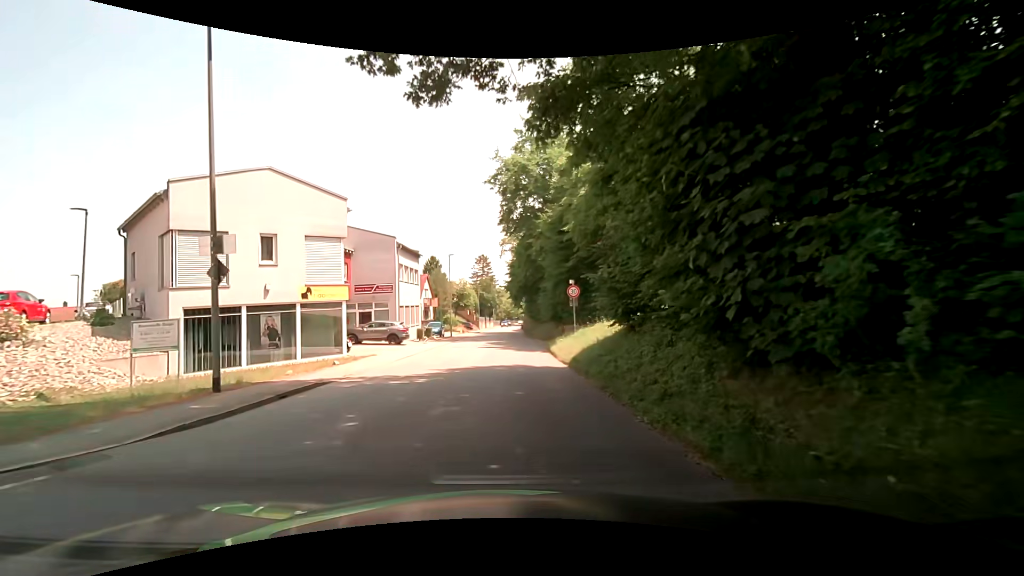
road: tertiary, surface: asphalt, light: Day
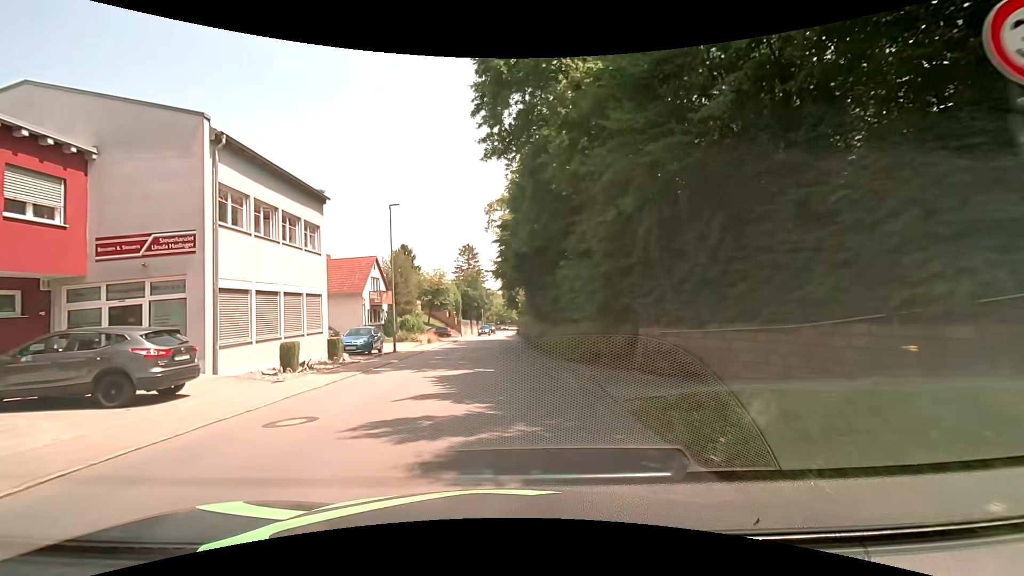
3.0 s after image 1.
(+0.5, +22.5) m; +1°
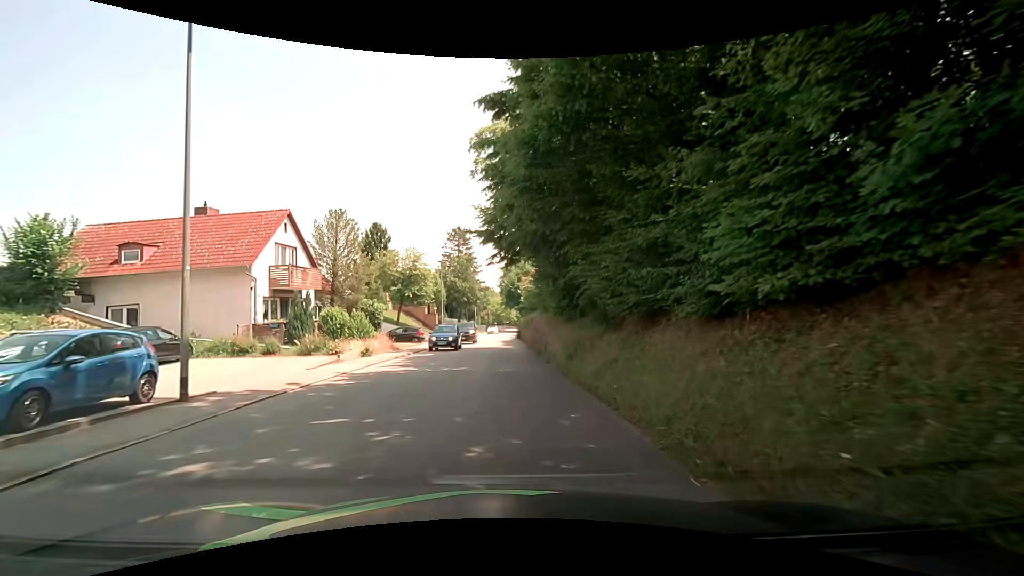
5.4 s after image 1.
(+0.1, +17.8) m; +1°
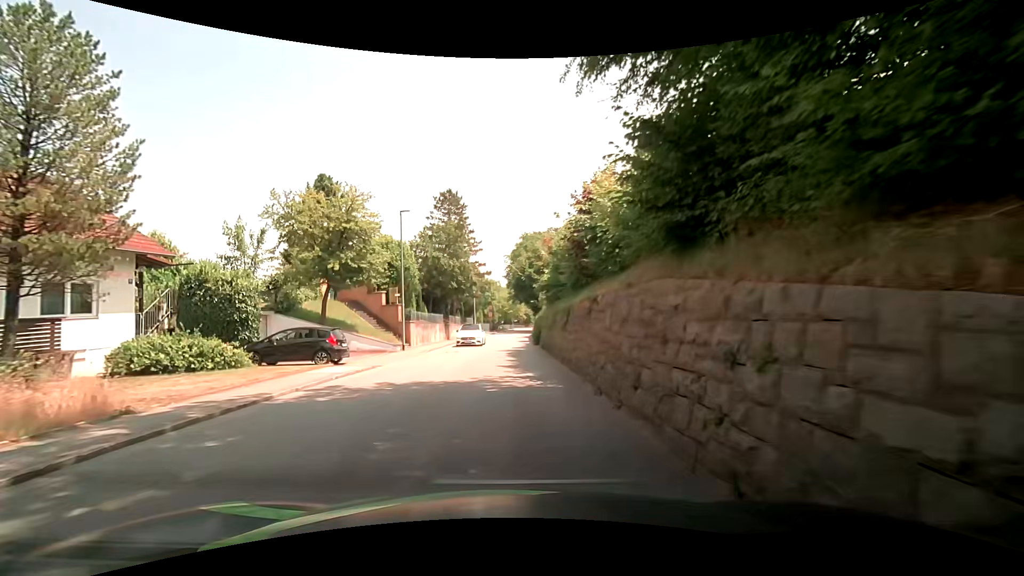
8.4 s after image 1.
(-0.5, +22.4) m; -3°
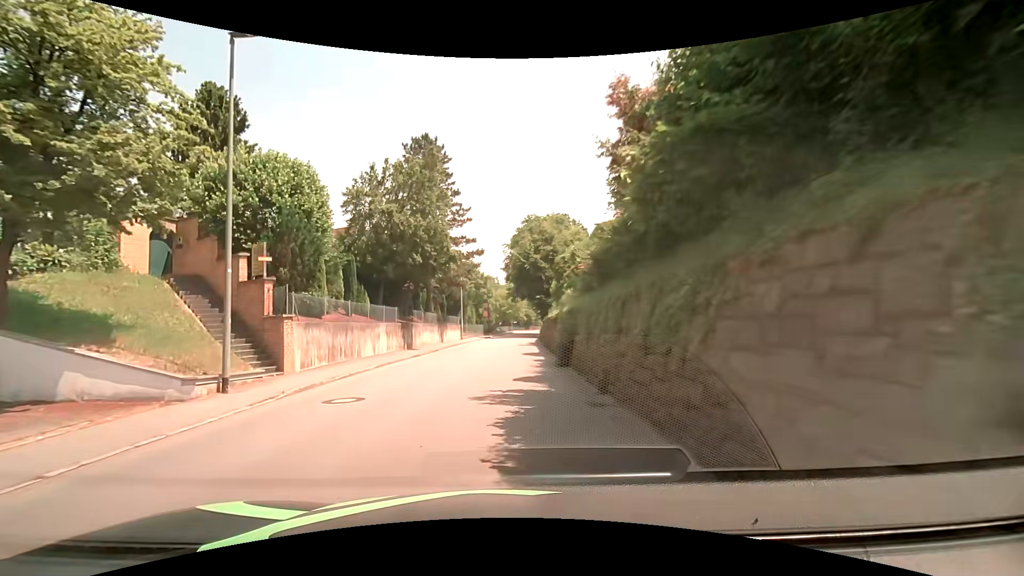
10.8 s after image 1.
(+0.6, +18.0) m; +2°
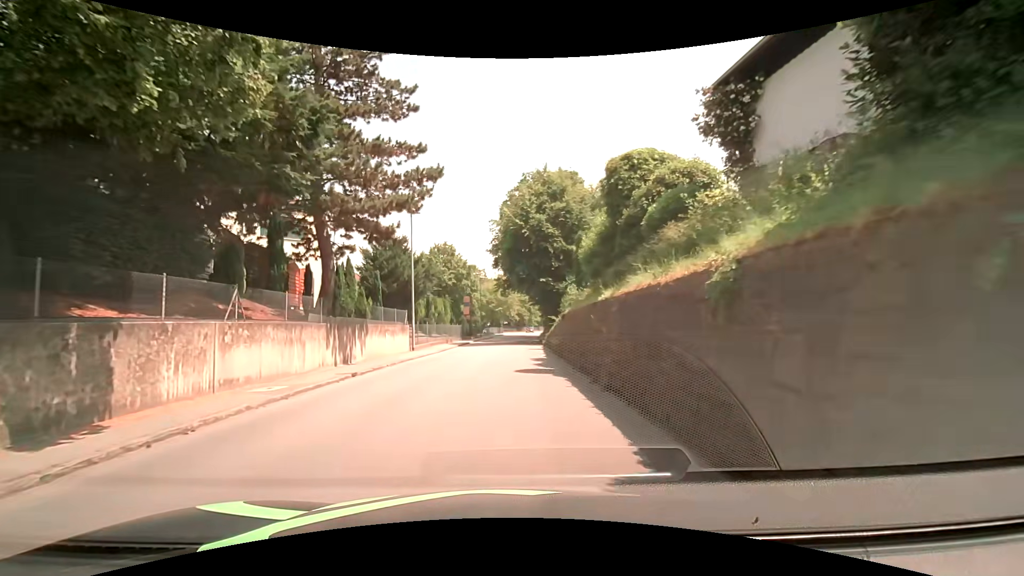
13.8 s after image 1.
(-0.1, +22.3) m; 0°
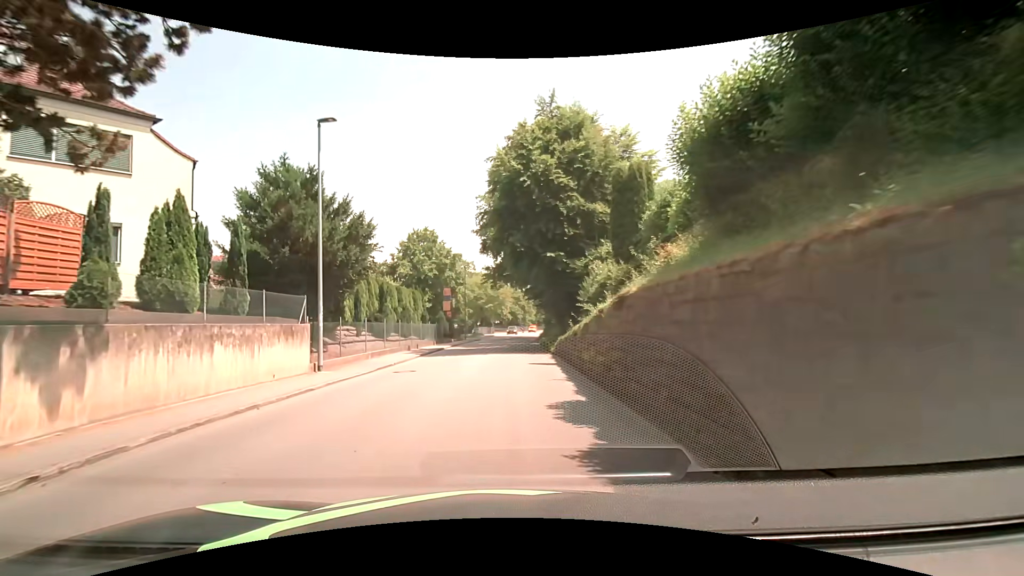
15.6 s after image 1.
(+0.1, +13.4) m; +1°
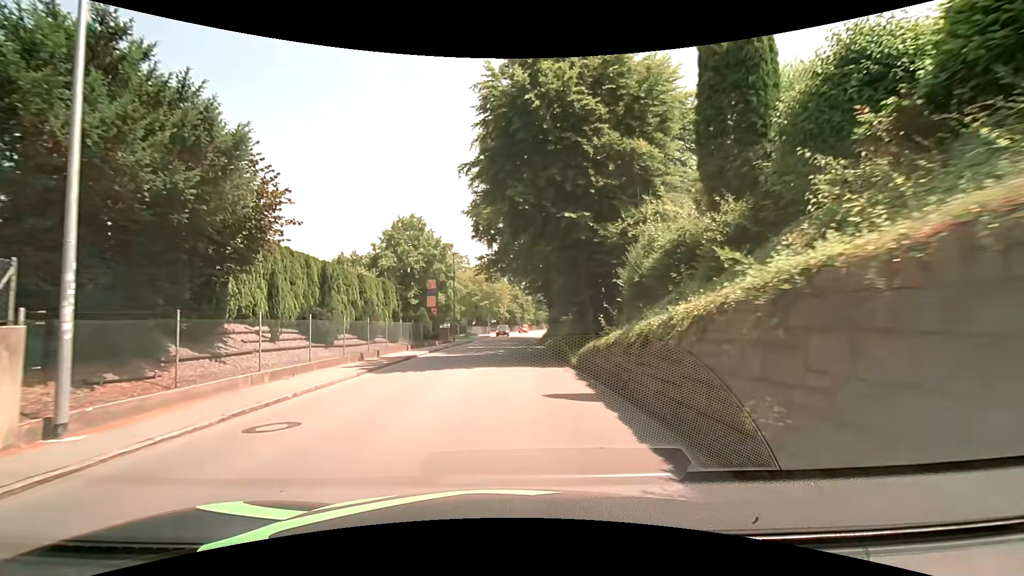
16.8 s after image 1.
(0.0, +8.9) m; 0°
(0, +10) (0, +20) (+1, +30) (+1, +40) (+2, +50) (+2, +60) (+4, +70) (+5, +80) (+6, +90) (+7, +100) m
